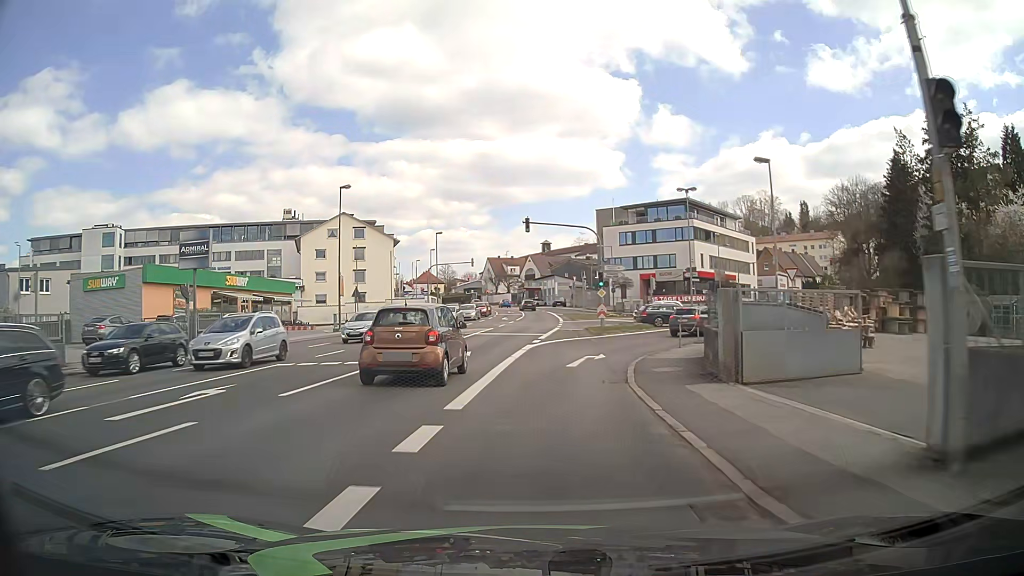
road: tertiary_link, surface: asphalt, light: Day
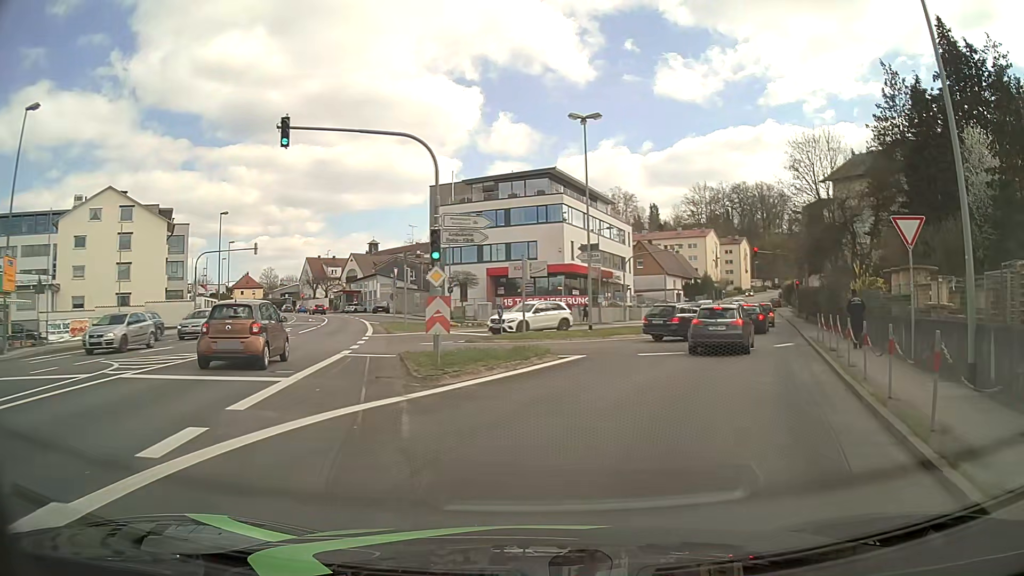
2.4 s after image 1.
(+1.6, +21.4) m; +14°
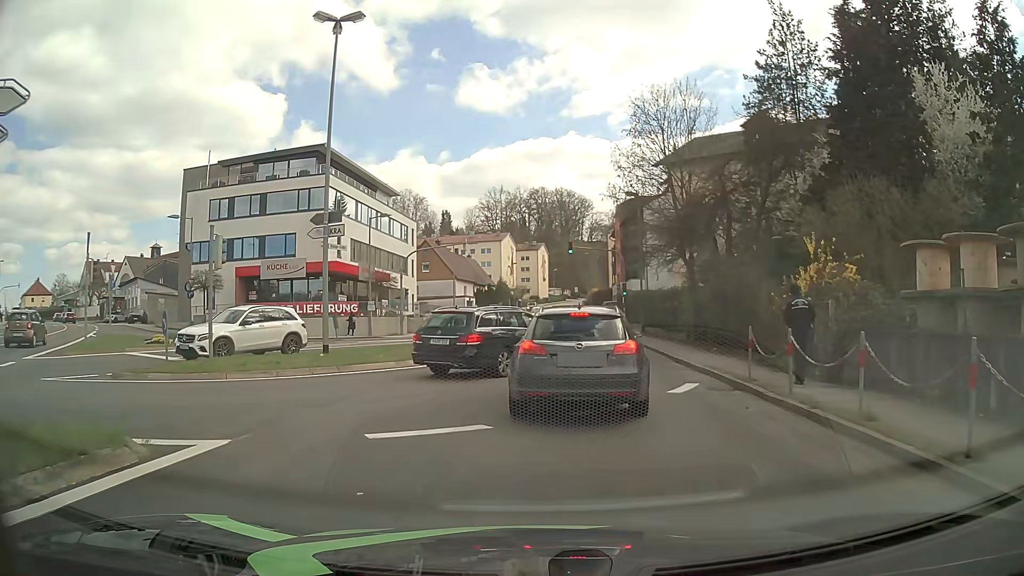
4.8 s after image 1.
(+2.0, +11.5) m; +18°
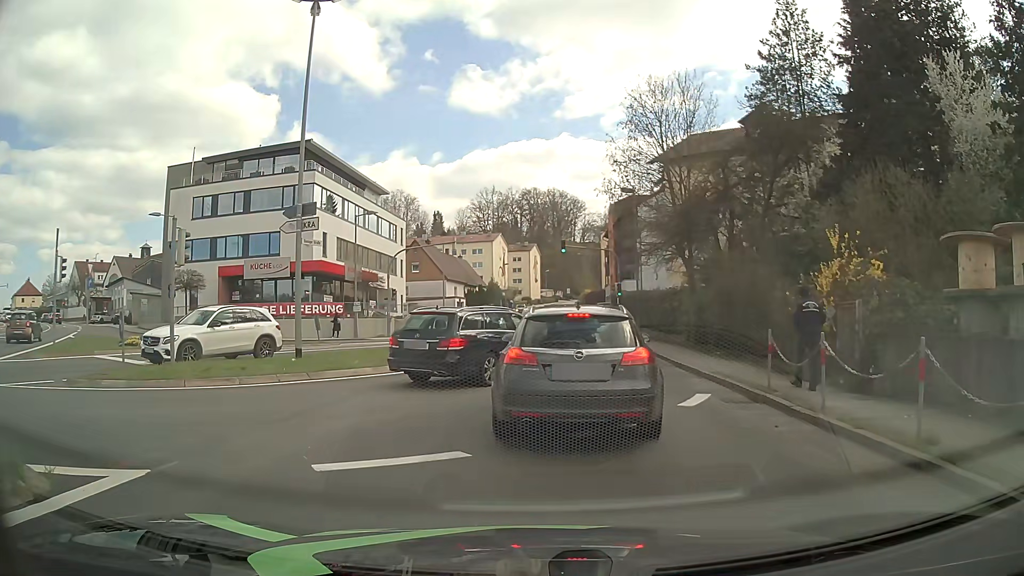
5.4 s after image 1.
(0.0, +1.5) m; 0°
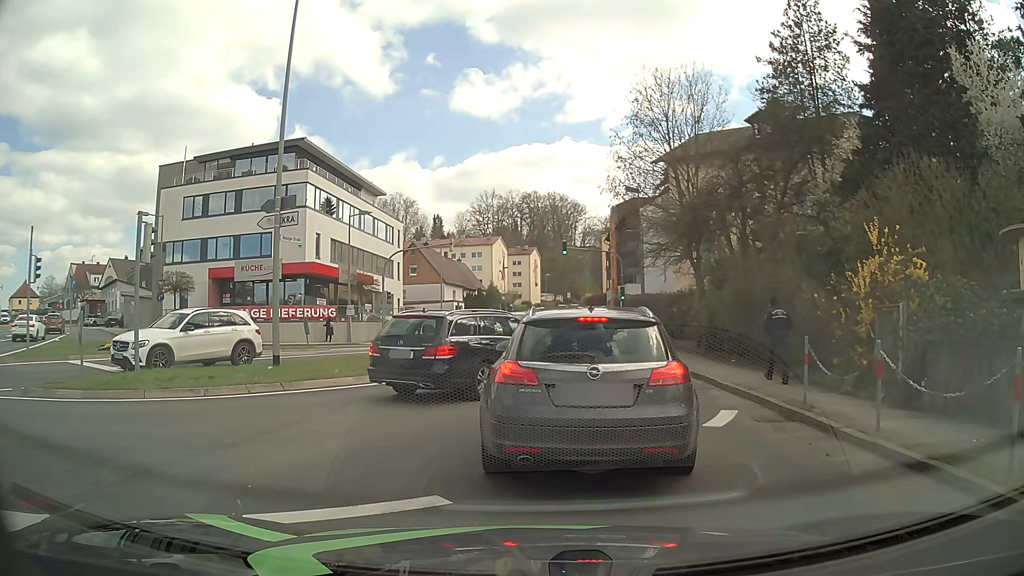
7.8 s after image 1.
(0.0, +1.5) m; +1°
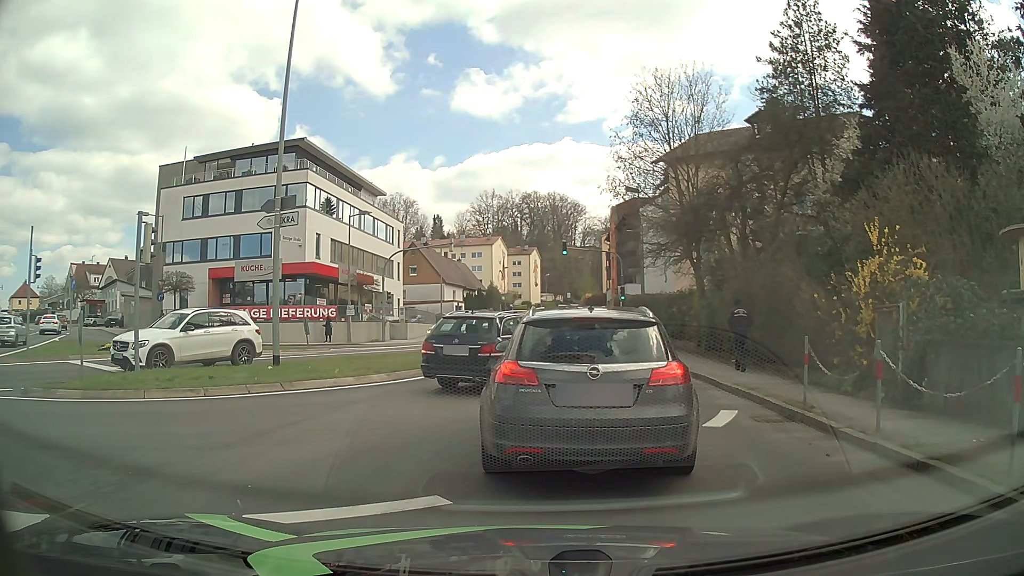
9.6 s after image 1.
(0.0, 0.0) m; 0°
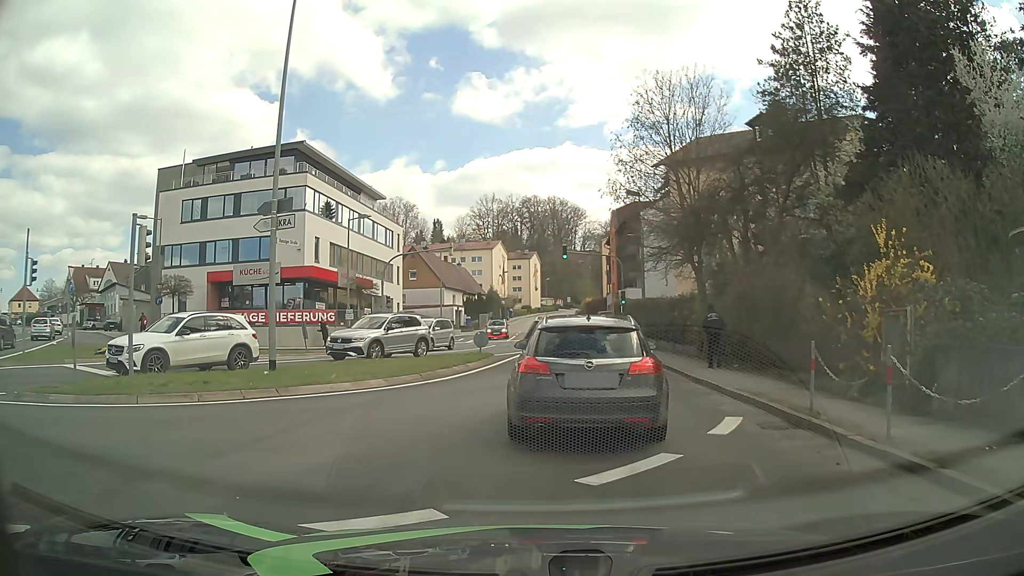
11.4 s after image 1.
(0.0, +0.3) m; 0°
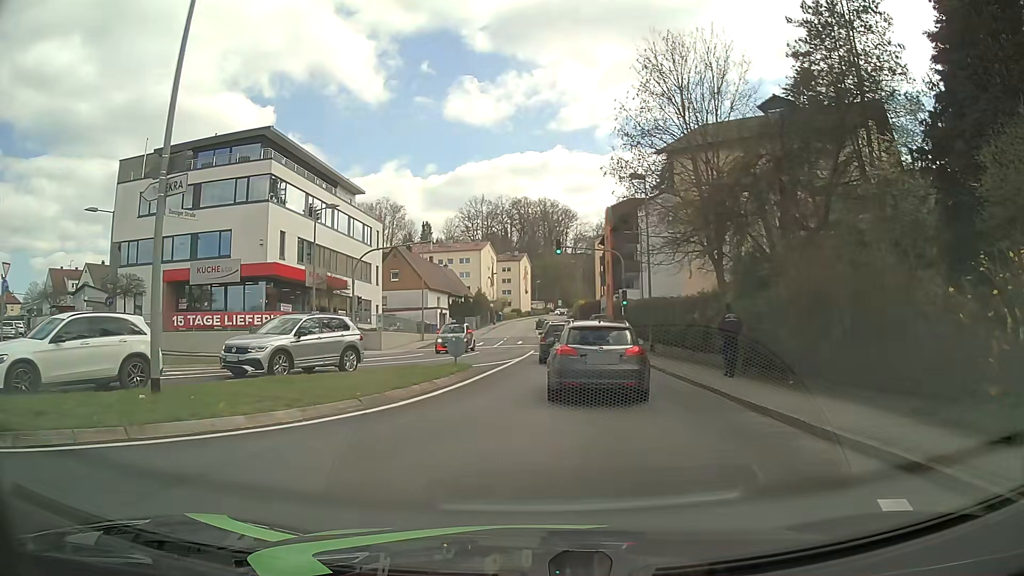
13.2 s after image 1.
(0.0, +5.4) m; 0°
